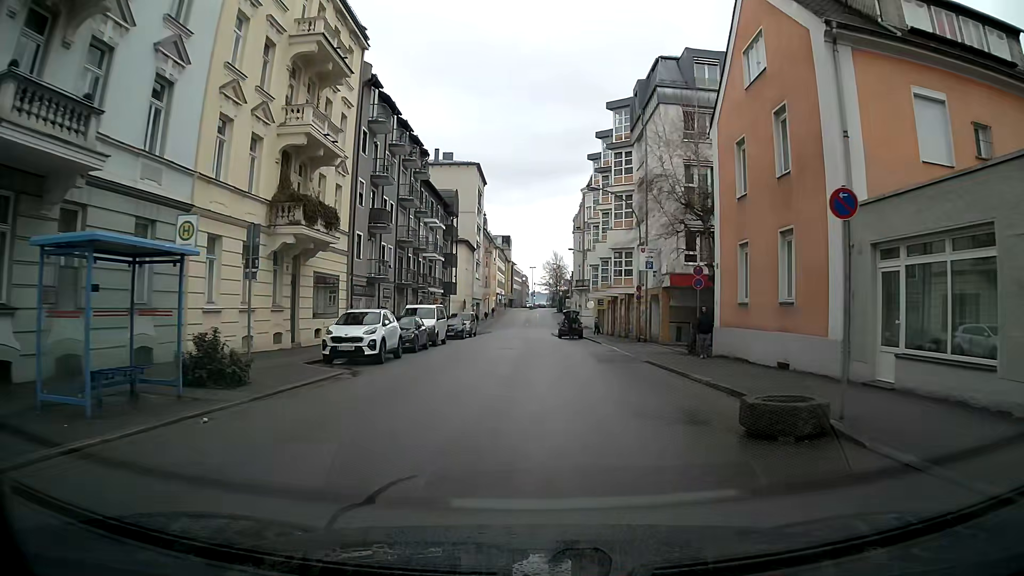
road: tertiary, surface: asphalt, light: Day
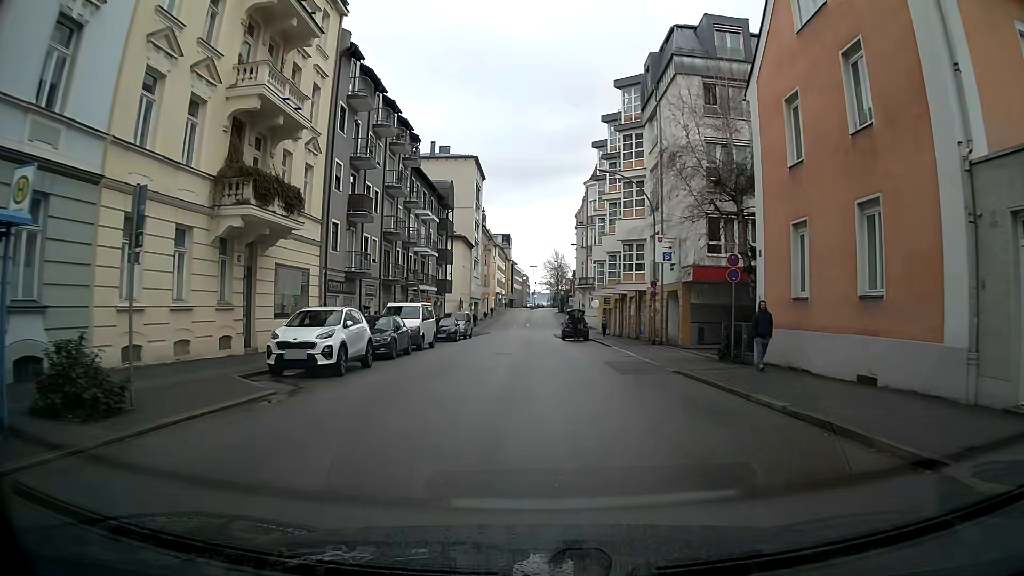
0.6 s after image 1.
(0.0, +4.4) m; 0°
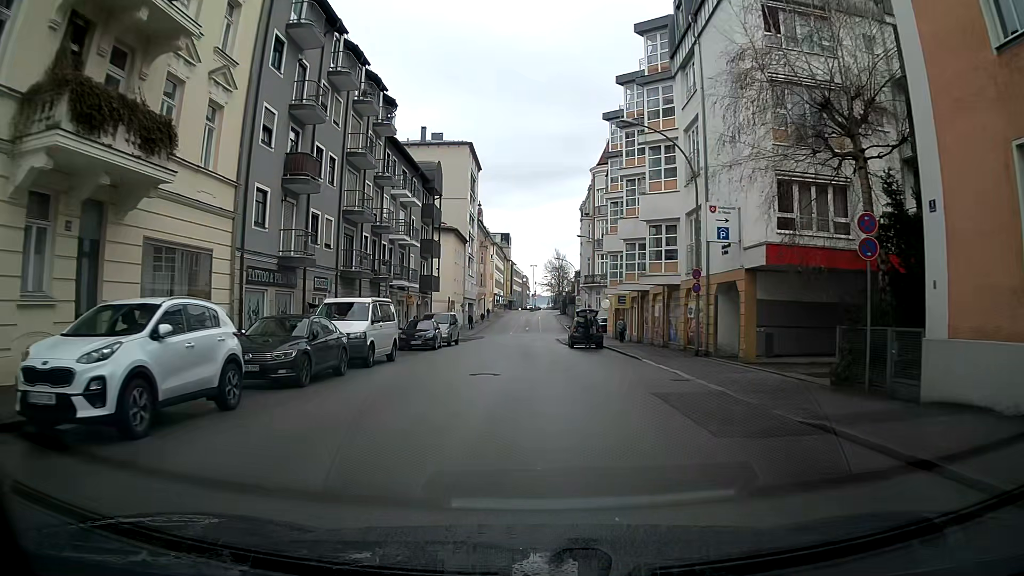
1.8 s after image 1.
(0.0, +8.8) m; 0°
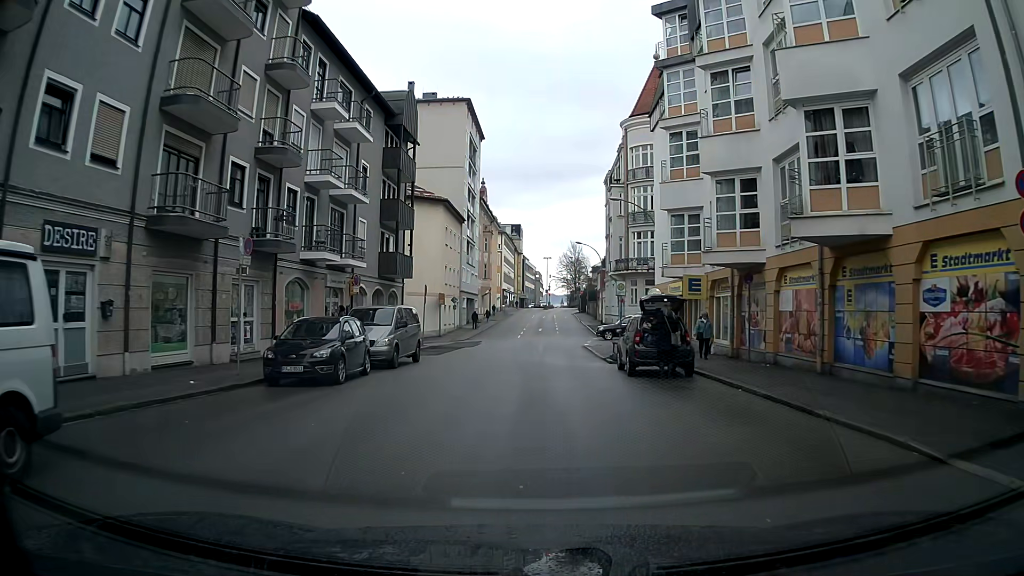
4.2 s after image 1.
(-0.1, +17.5) m; -1°
(0, +10) (0, +20) (0, +30) (+2, +40) (+3, +50) (+3, +60) (+4, +70) (+4, +80) (+4, +90) (+4, +100) m
